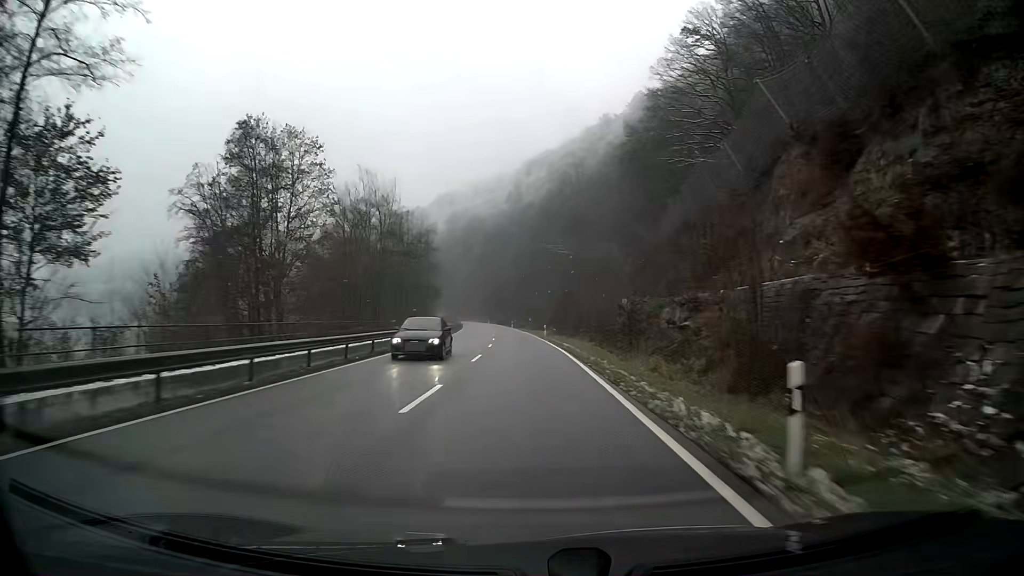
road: primary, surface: asphalt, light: Day
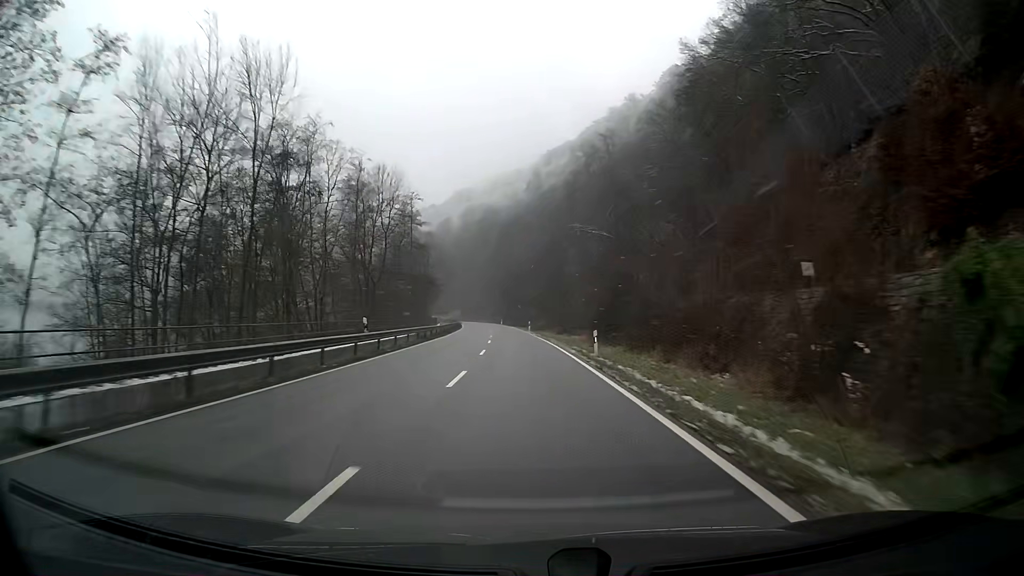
(-0.5, +31.6) m; -2°
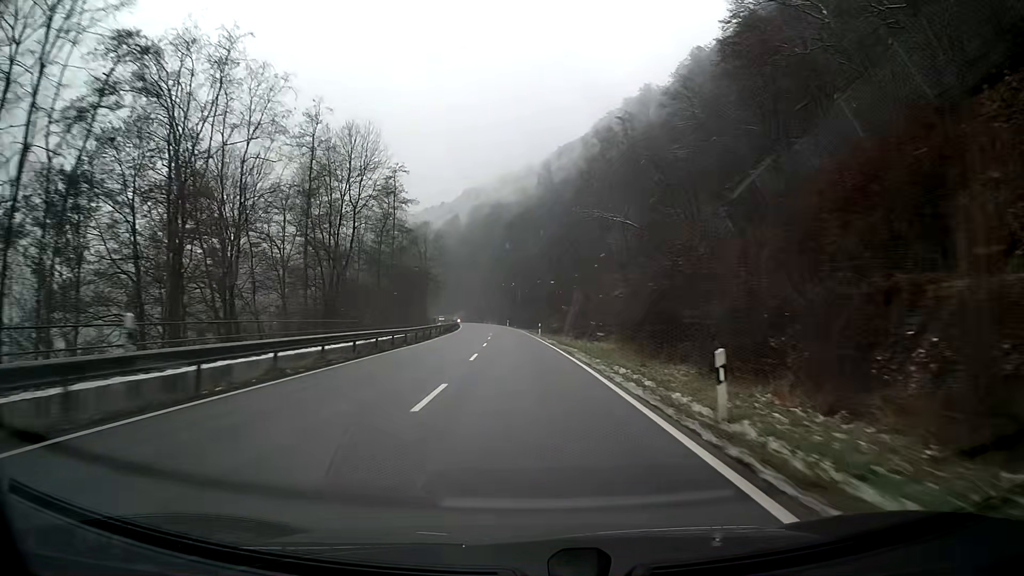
(-0.1, +15.8) m; -1°
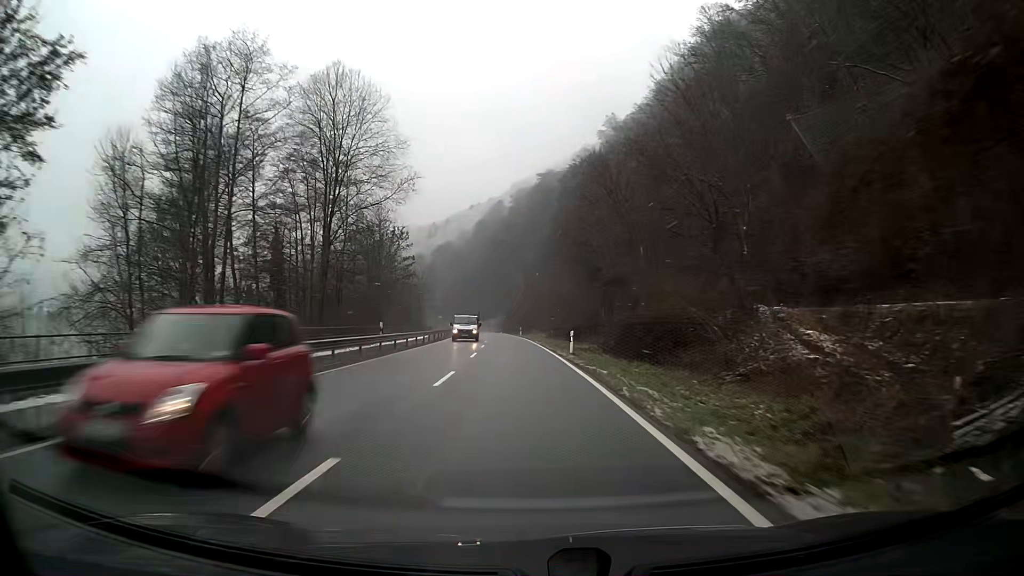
(-3.2, +78.7) m; -5°
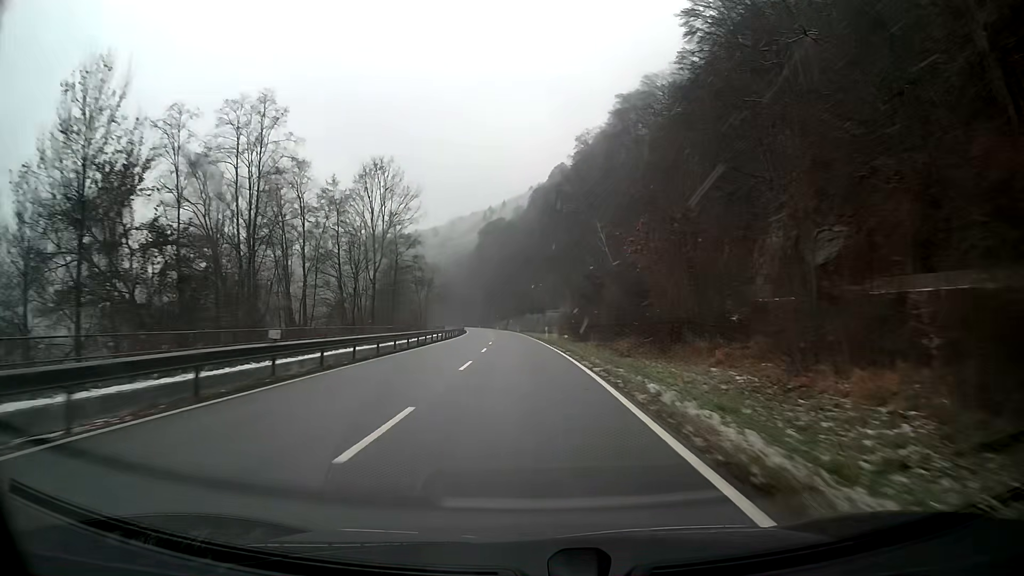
(-3.7, +78.8) m; -5°
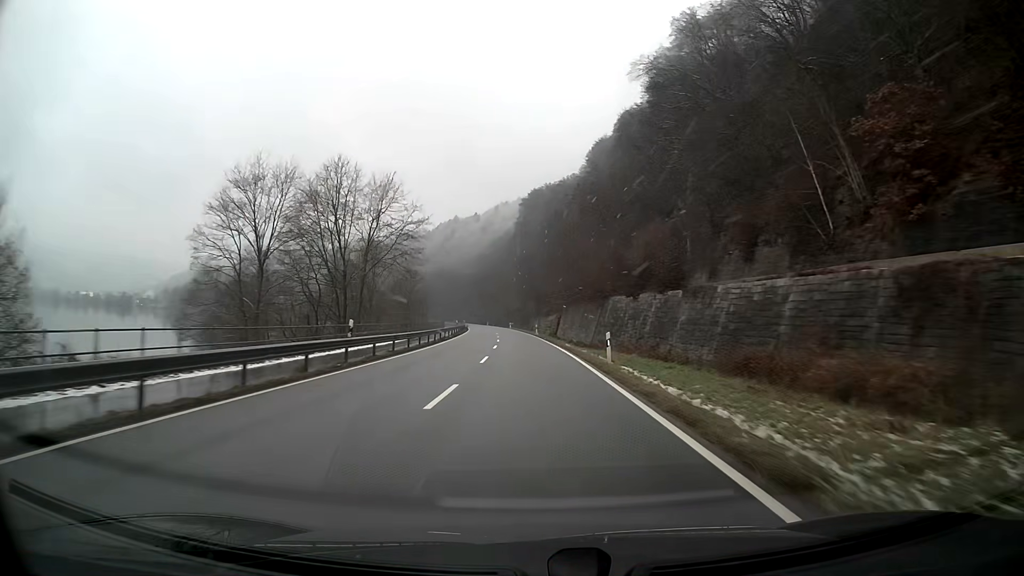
(-3.2, +79.2) m; -4°
